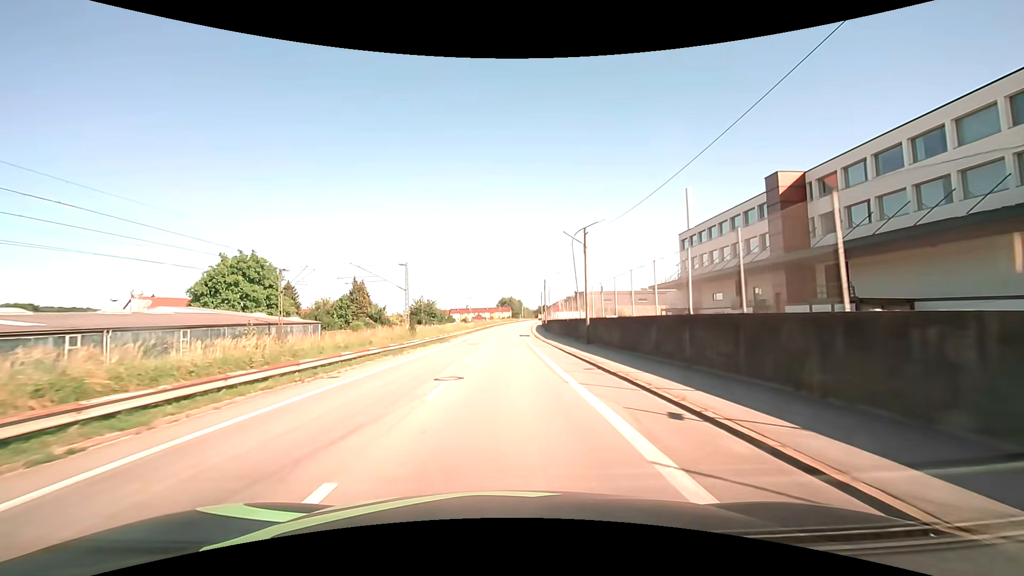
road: unclassified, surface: asphalt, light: Day
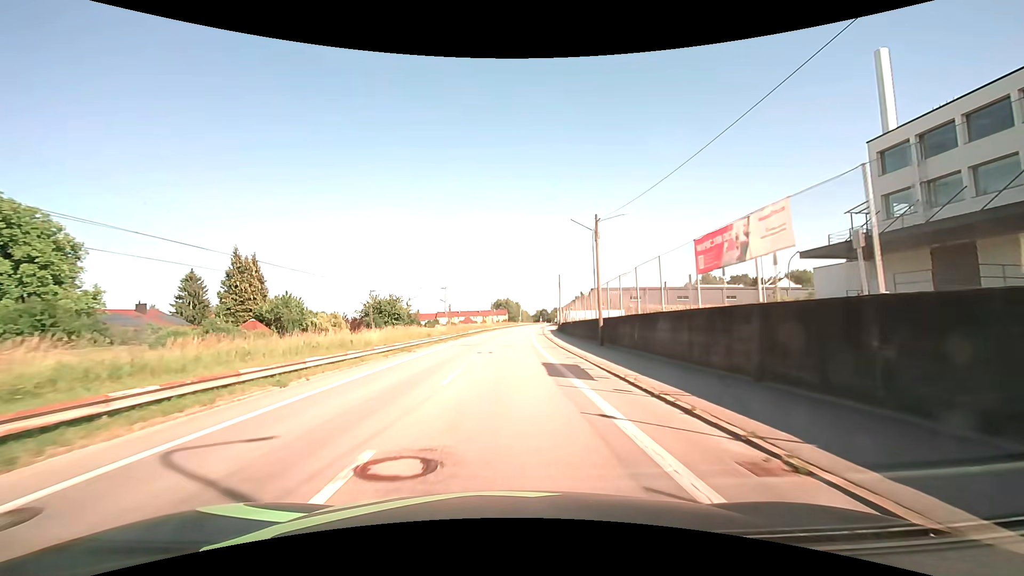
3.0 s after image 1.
(+0.2, +43.5) m; +1°
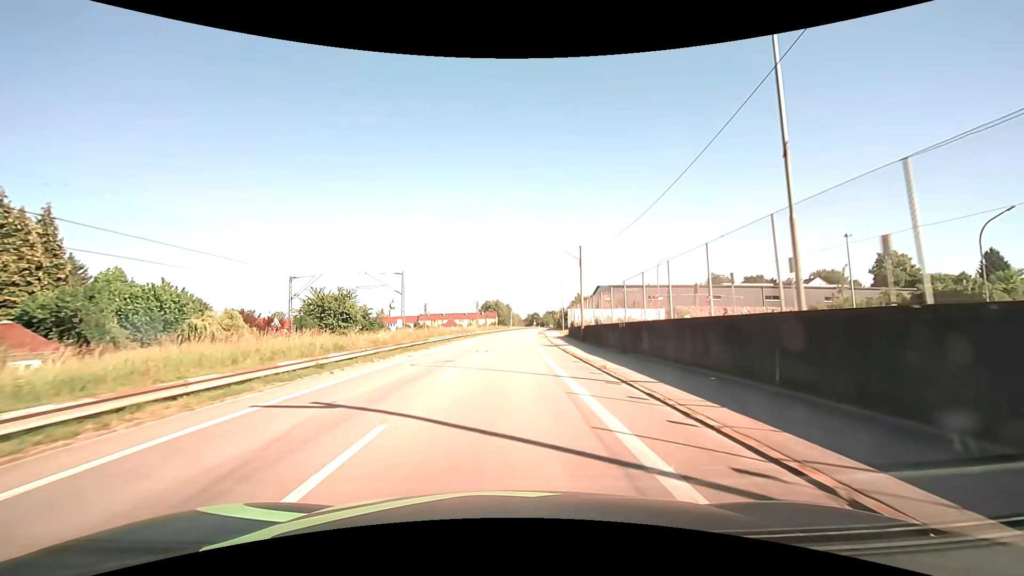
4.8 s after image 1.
(+0.3, +25.9) m; +1°
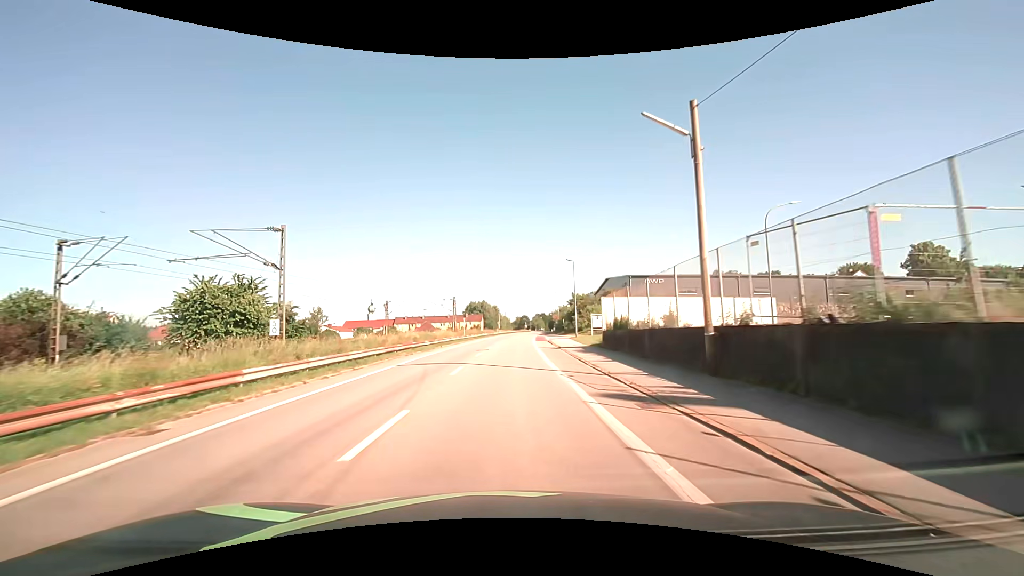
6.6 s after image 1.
(+0.4, +25.8) m; +1°
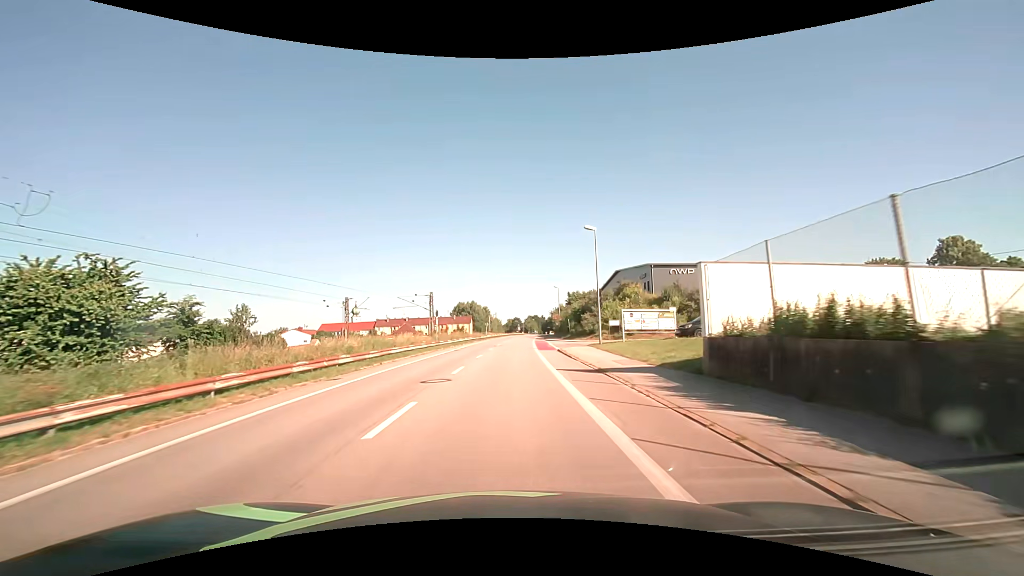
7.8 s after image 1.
(+0.2, +17.0) m; +1°
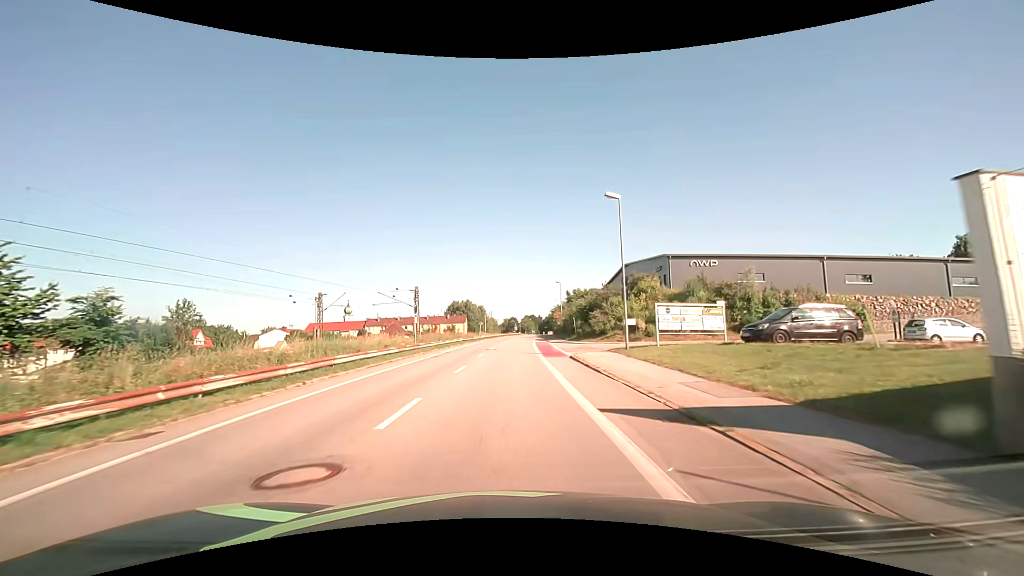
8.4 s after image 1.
(0.0, +8.4) m; 0°
(0, +10) (0, +20) (+1, +30) (+1, +40) (+2, +50) (+2, +60) (+3, +70) (+4, +80) (+5, +90) (+6, +100) m
